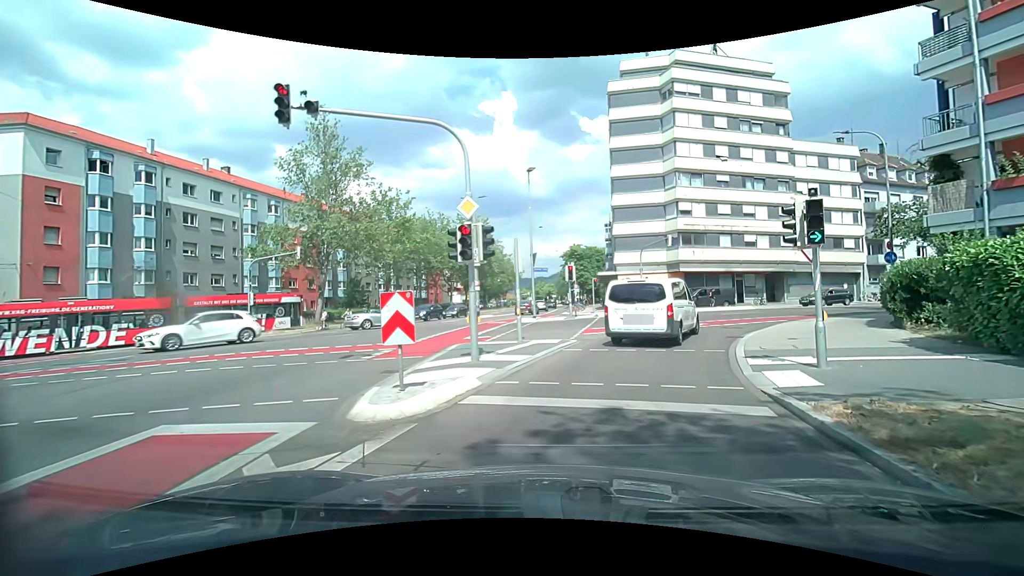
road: secondary_link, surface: asphalt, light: Day
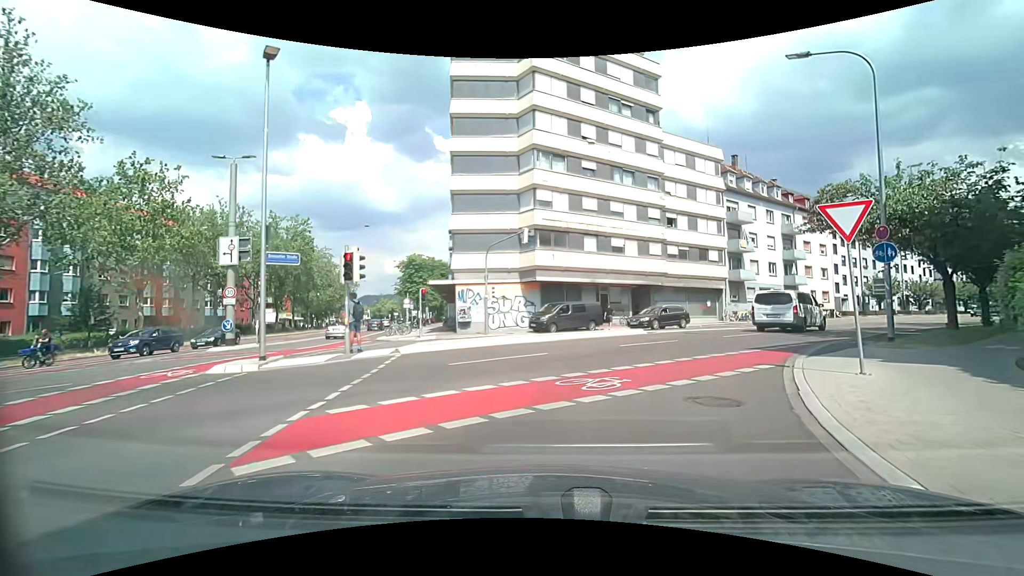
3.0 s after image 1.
(+2.2, +13.5) m; +17°
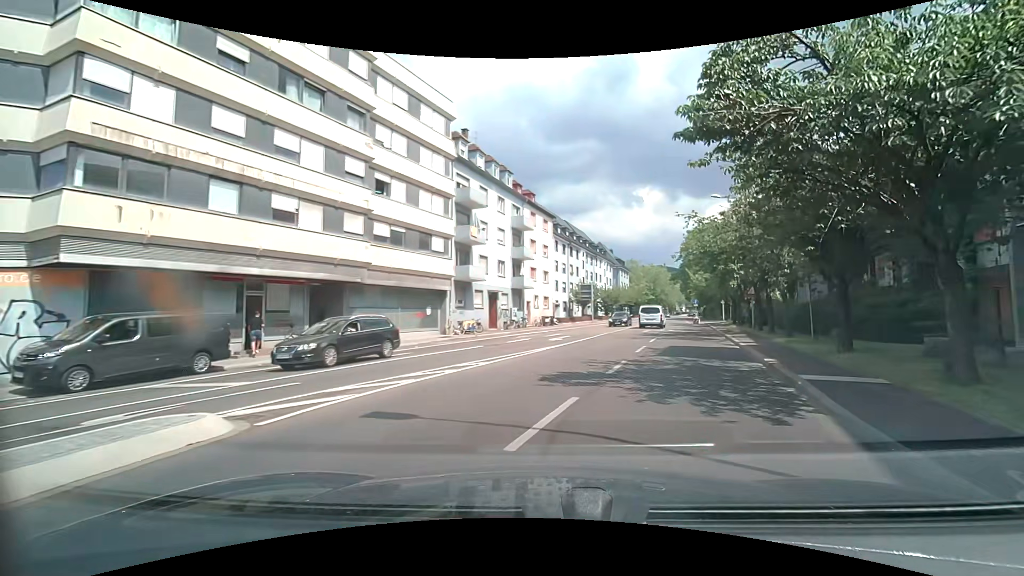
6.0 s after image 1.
(+3.8, +15.5) m; +32°
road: secondary
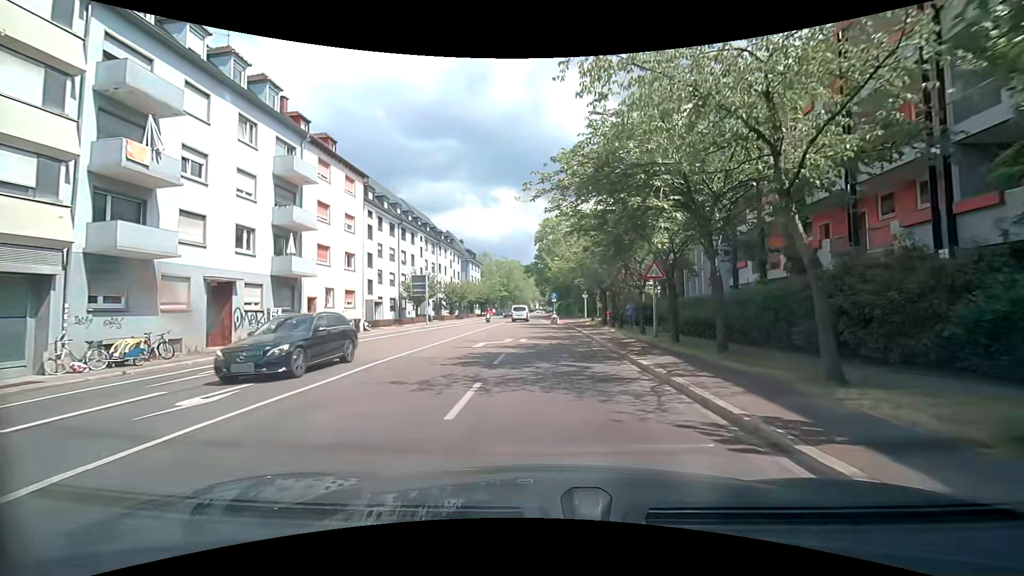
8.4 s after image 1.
(+3.5, +16.2) m; +15°
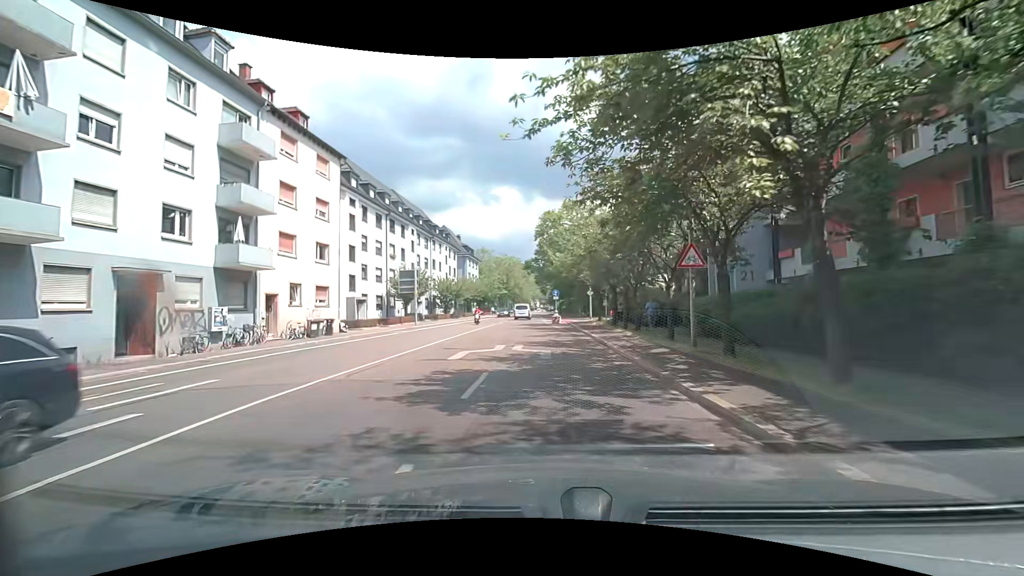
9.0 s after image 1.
(+0.1, +4.8) m; 0°
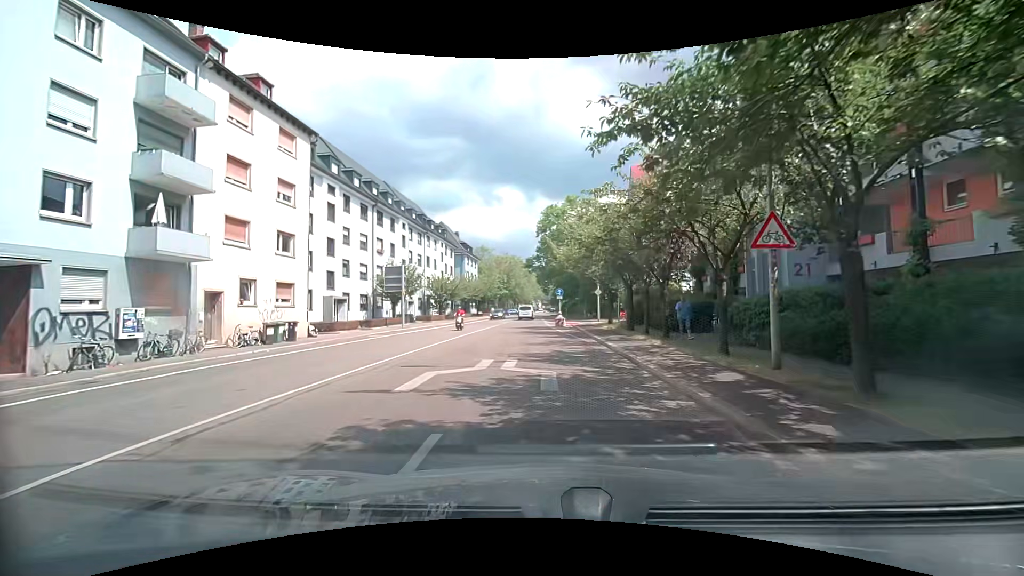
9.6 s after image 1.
(0.0, +5.0) m; 0°
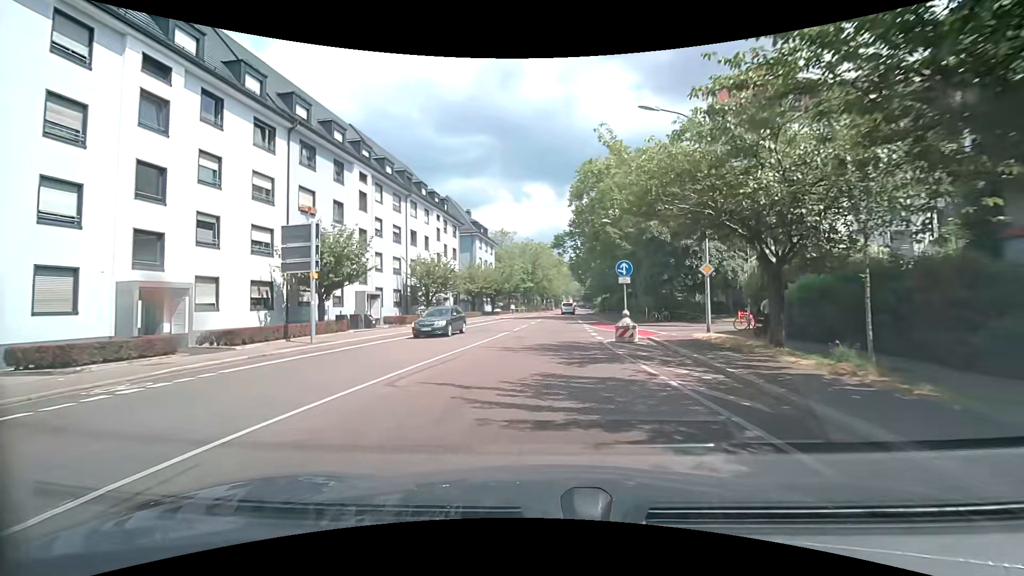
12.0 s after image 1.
(-0.2, +21.1) m; -4°
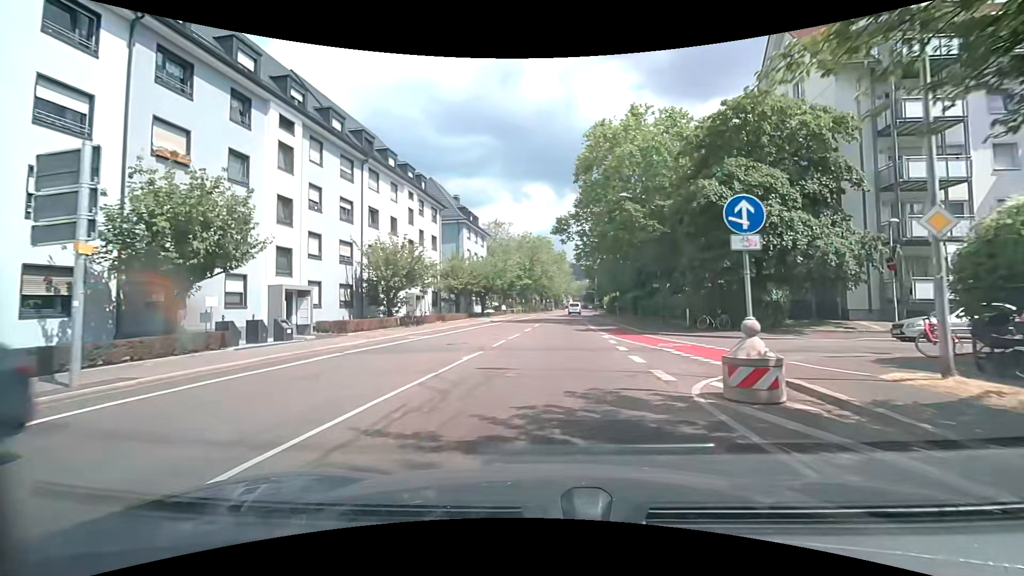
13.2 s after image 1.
(+0.2, +11.0) m; +2°
